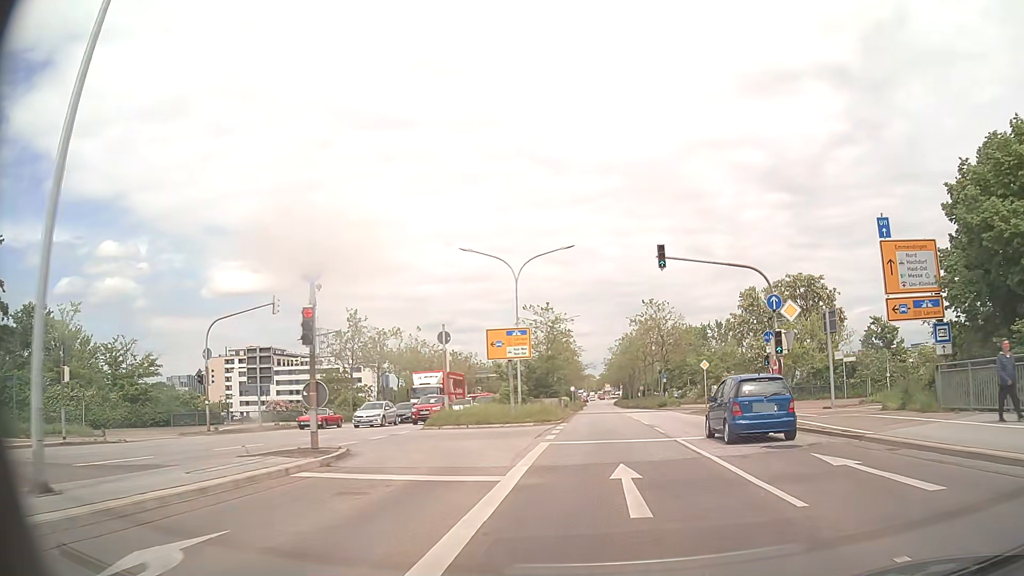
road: primary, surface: asphalt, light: Day
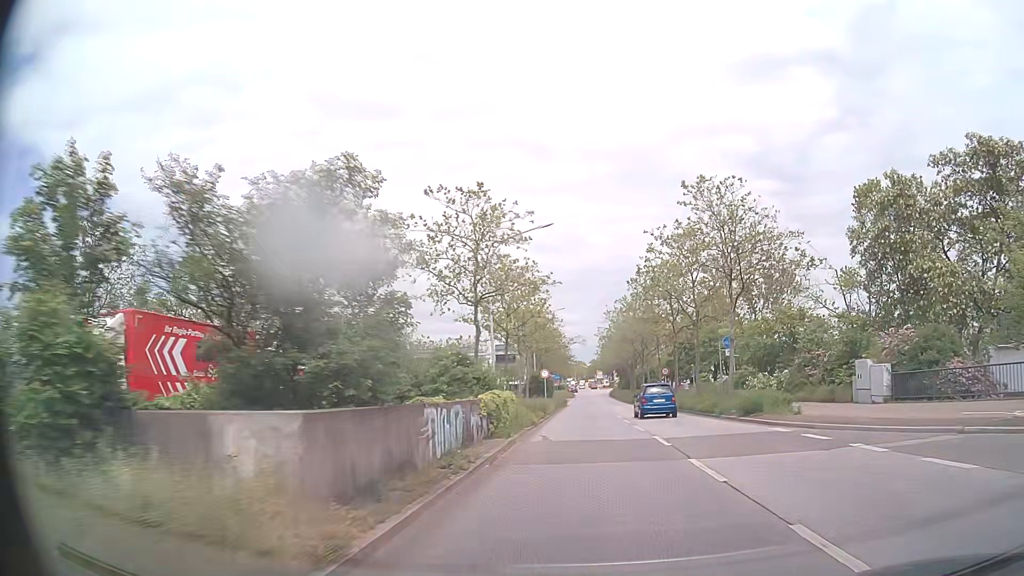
(+0.6, +36.2) m; +1°
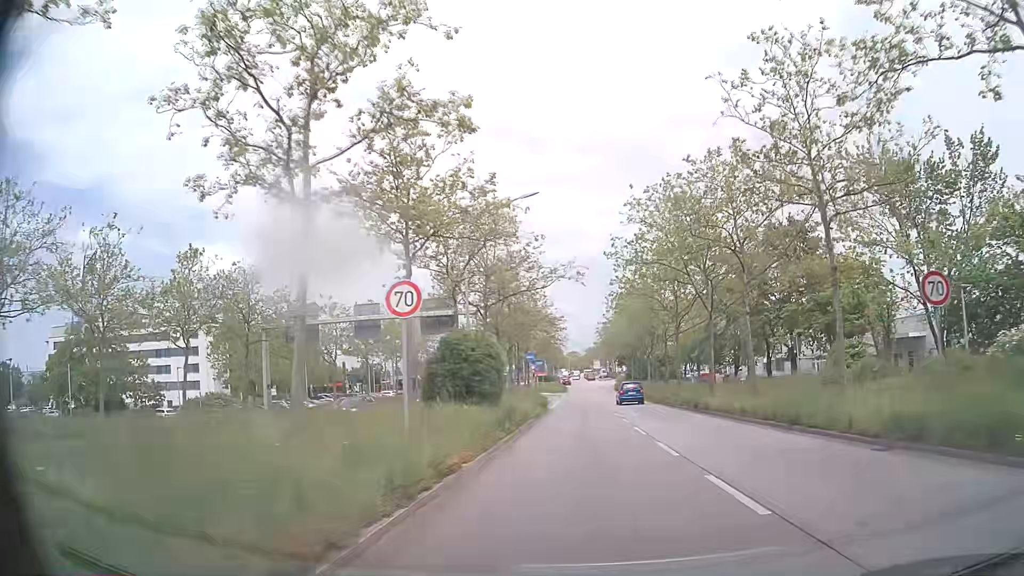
(-0.3, +38.3) m; 0°
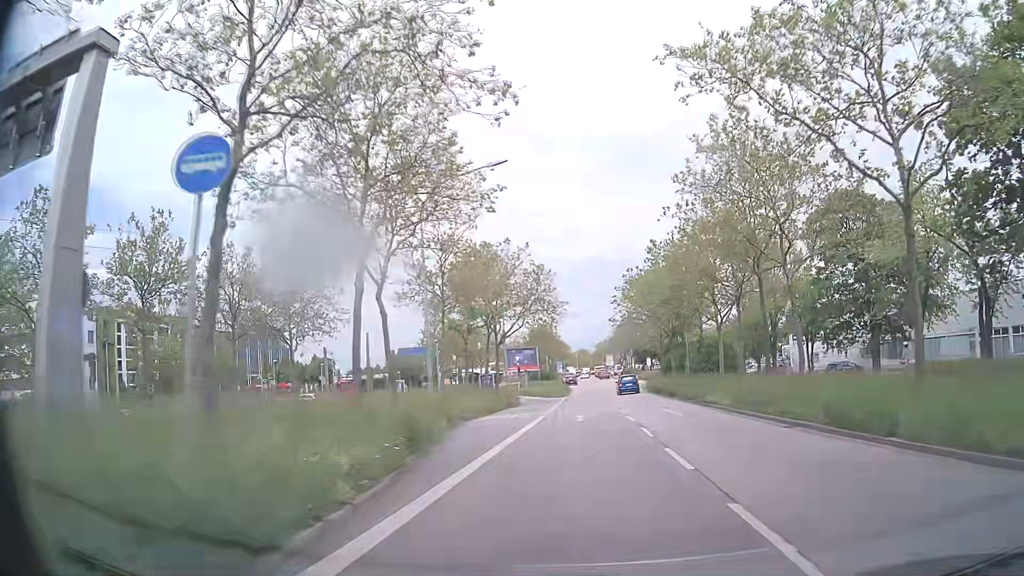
(-0.1, +38.4) m; -1°
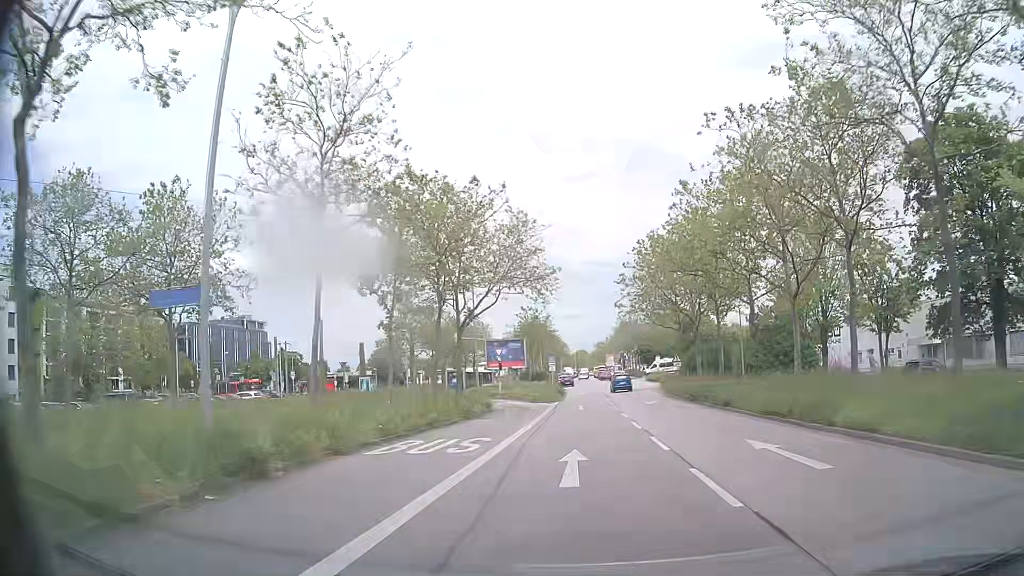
(-0.1, +15.0) m; -1°
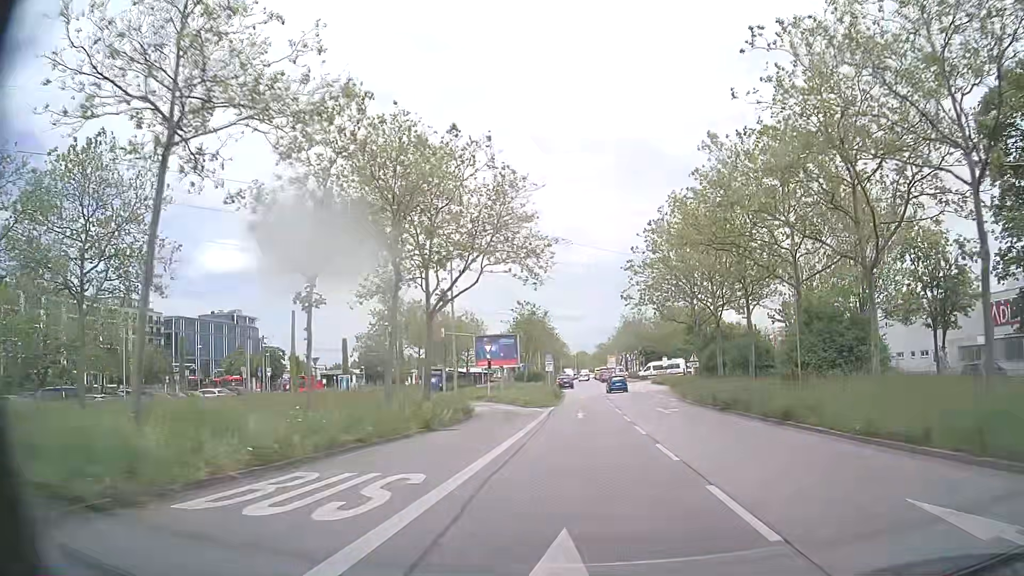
(0.0, +7.3) m; 0°
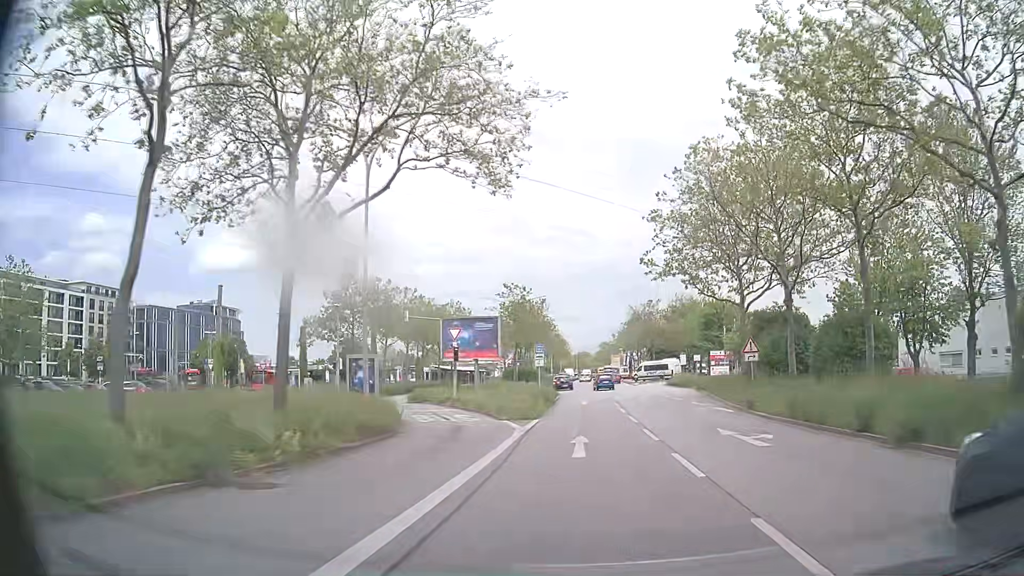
(0.0, +14.2) m; 0°
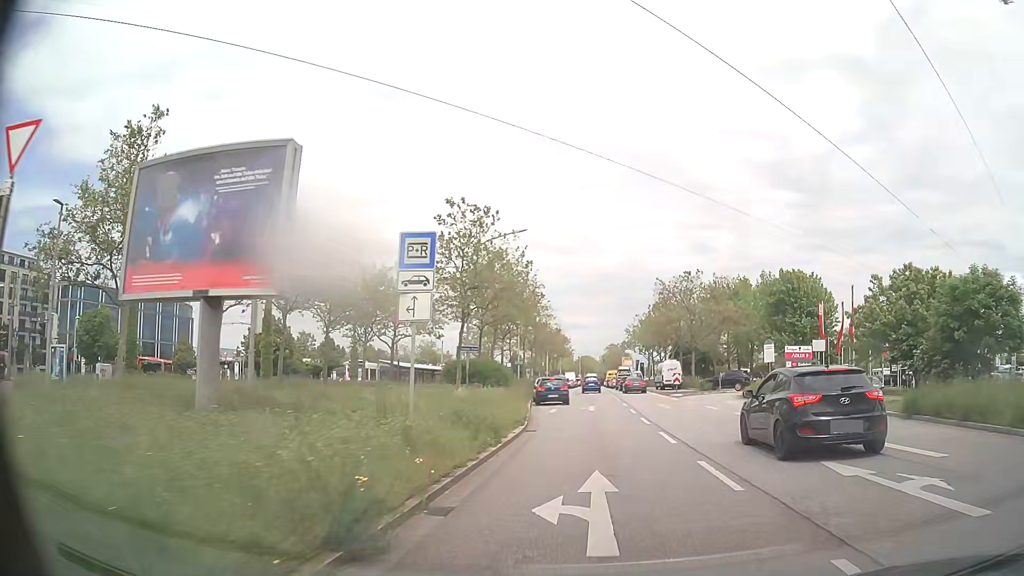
(-0.2, +31.7) m; 0°
